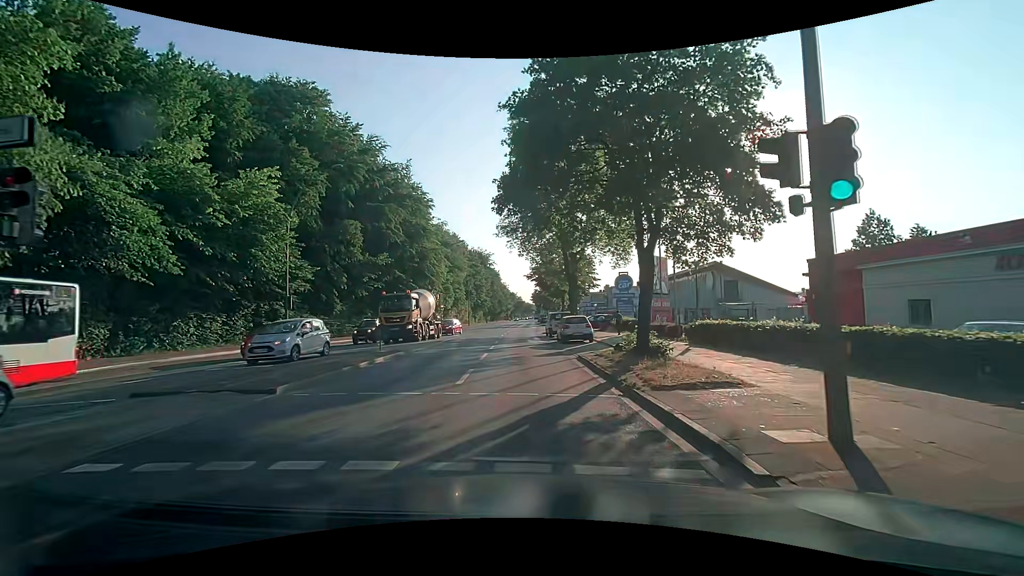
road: primary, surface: asphalt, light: Day
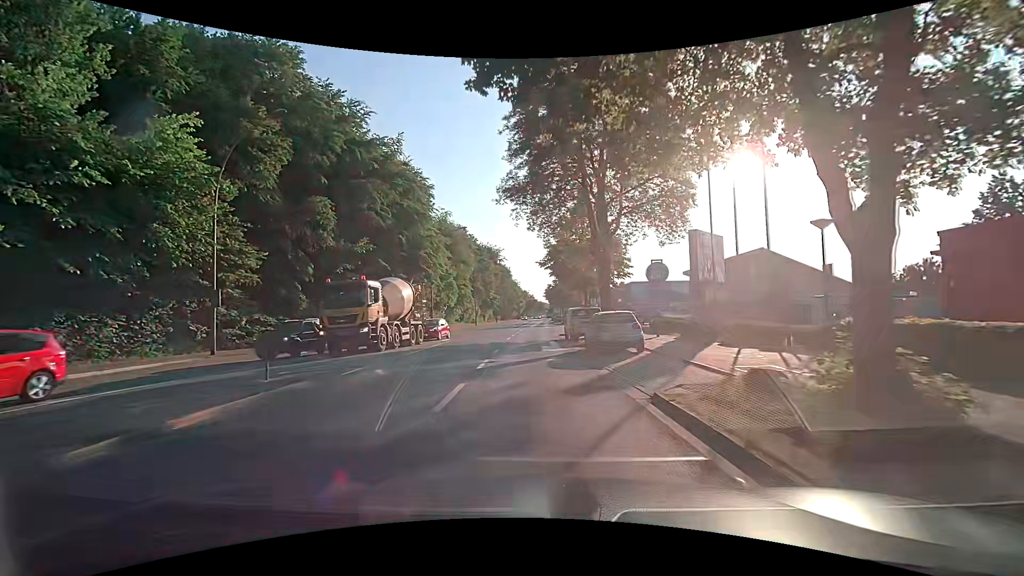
(-0.2, +9.7) m; -2°
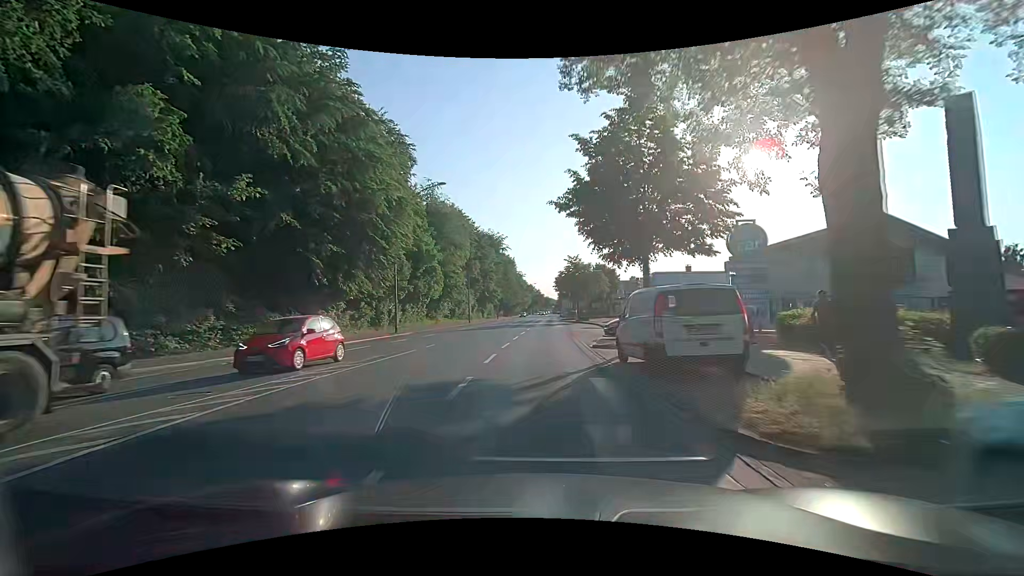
(-0.3, +18.2) m; -1°
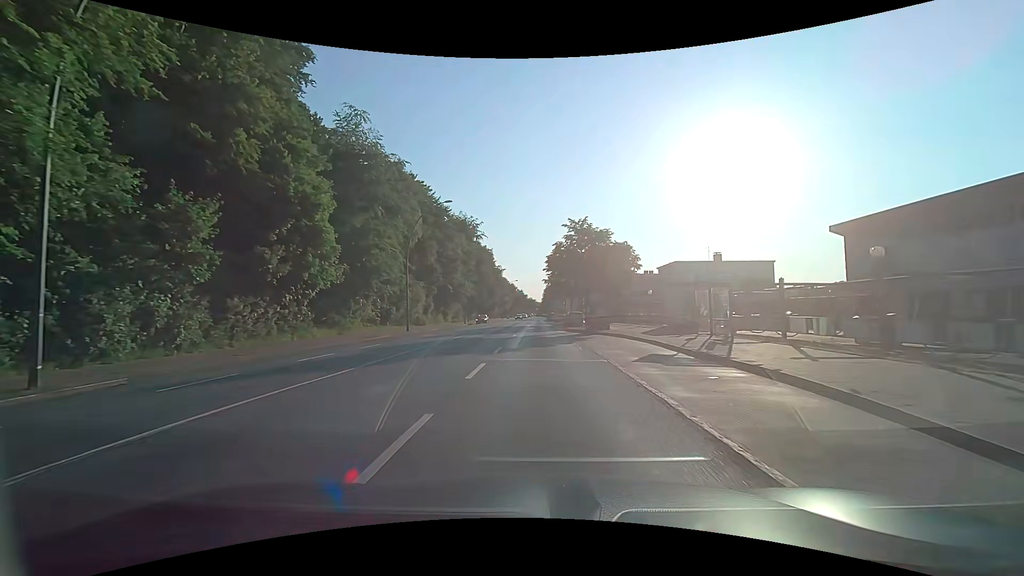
(+0.1, +28.5) m; +1°
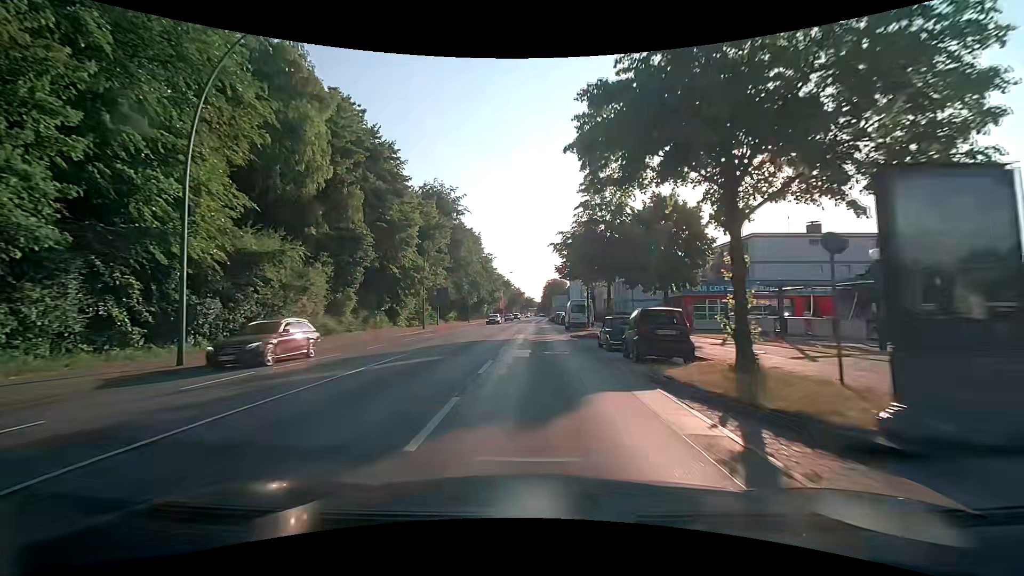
(+0.1, +29.8) m; 0°
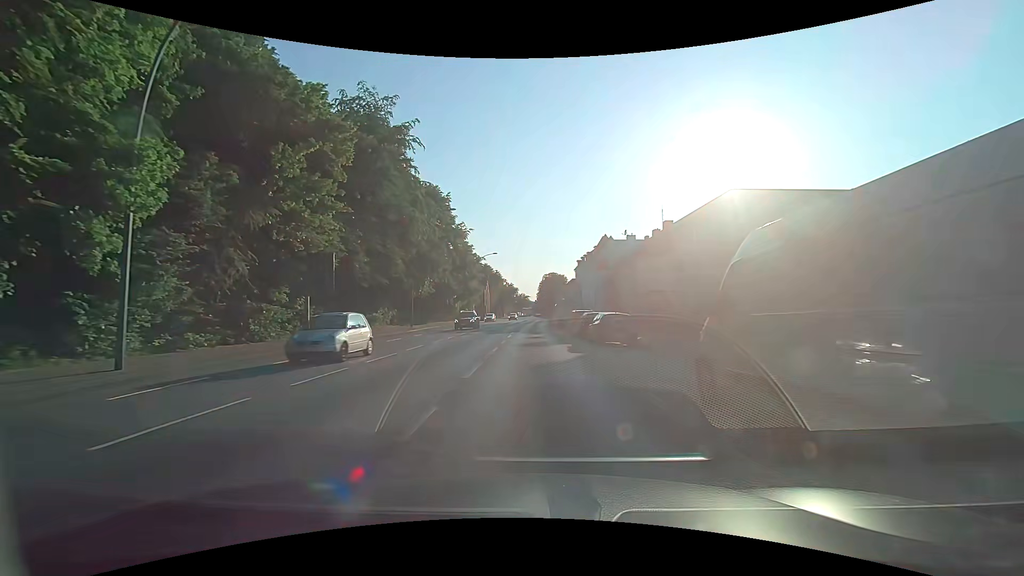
(+0.1, +38.0) m; +1°
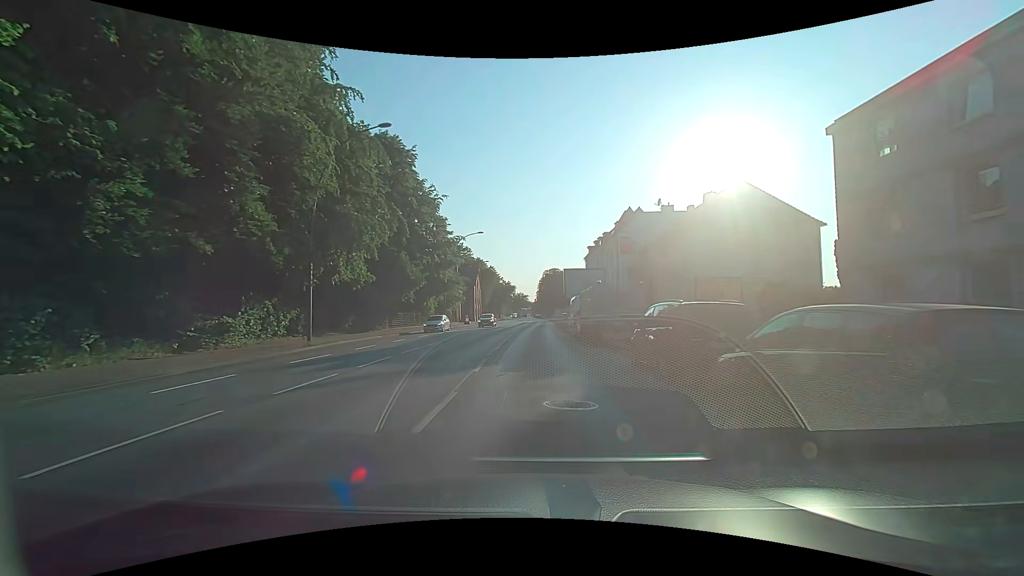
(-0.2, +23.1) m; 0°
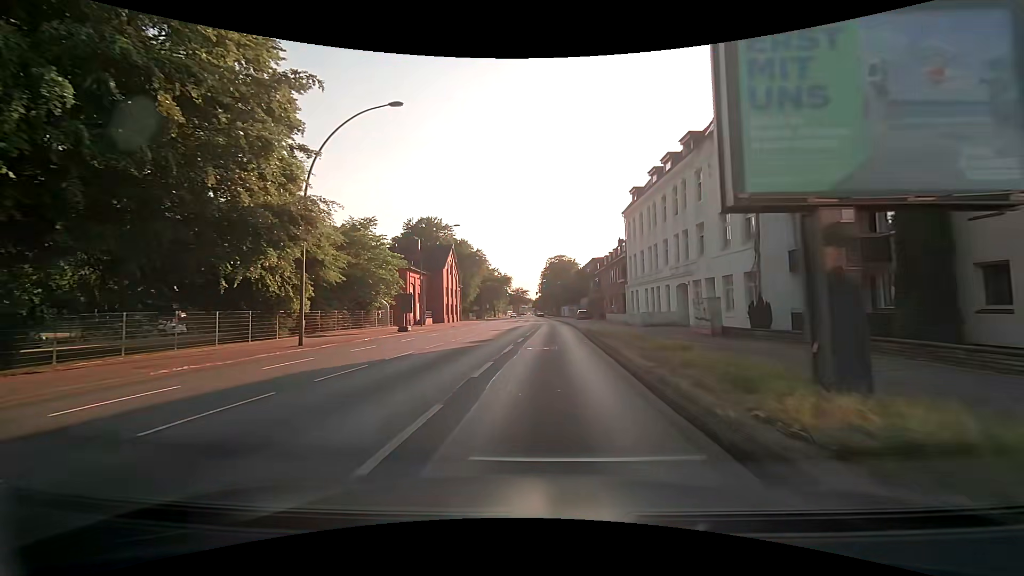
(+0.3, +38.7) m; 0°
(0, +10) (-1, +20) (-1, +30) (-1, +40) (-1, +50) (-1, +60) (-1, +70) (-1, +80) (-1, +90) (-2, +100) m
